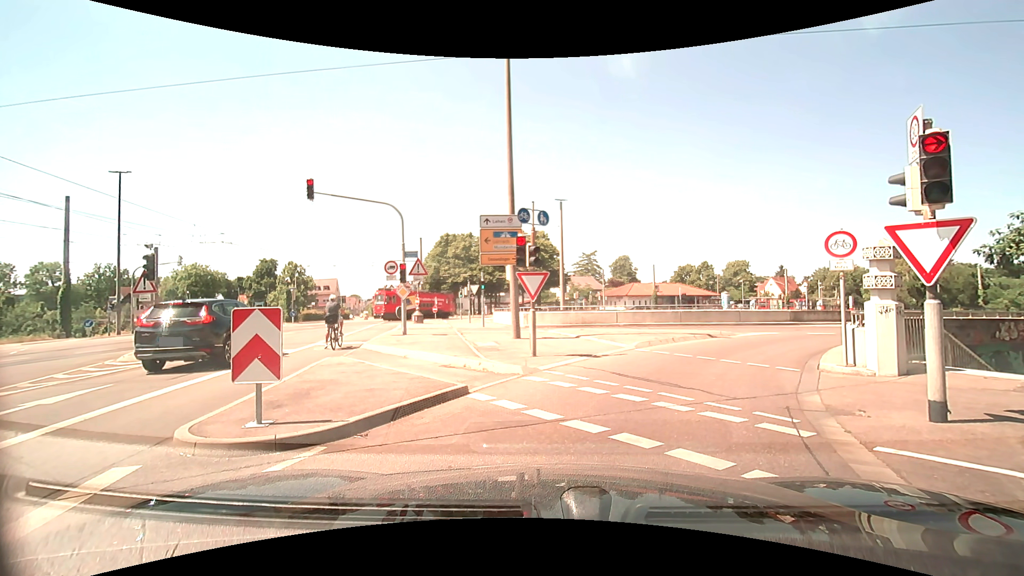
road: tertiary_link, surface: asphalt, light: Day
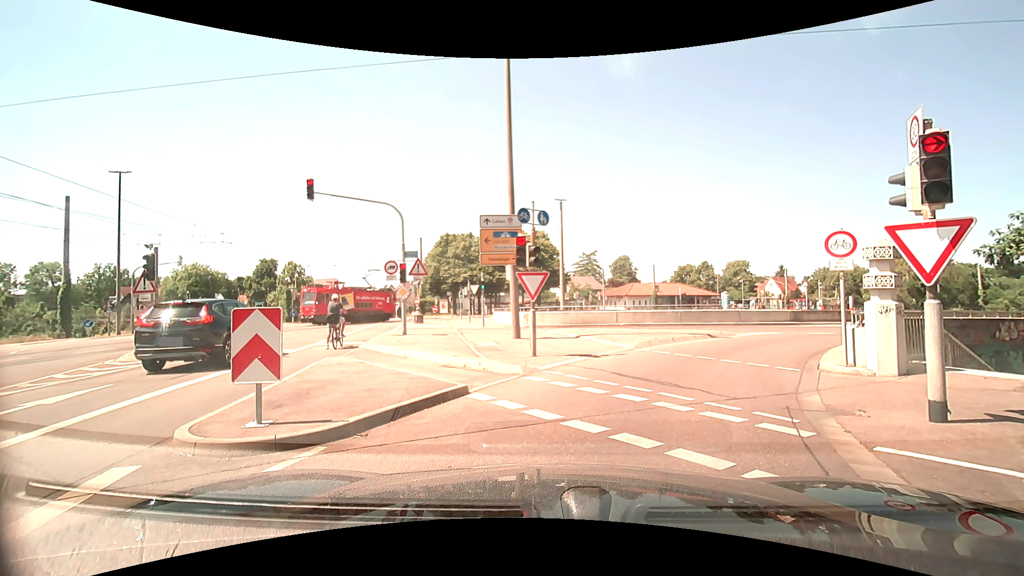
(0.0, 0.0) m; 0°
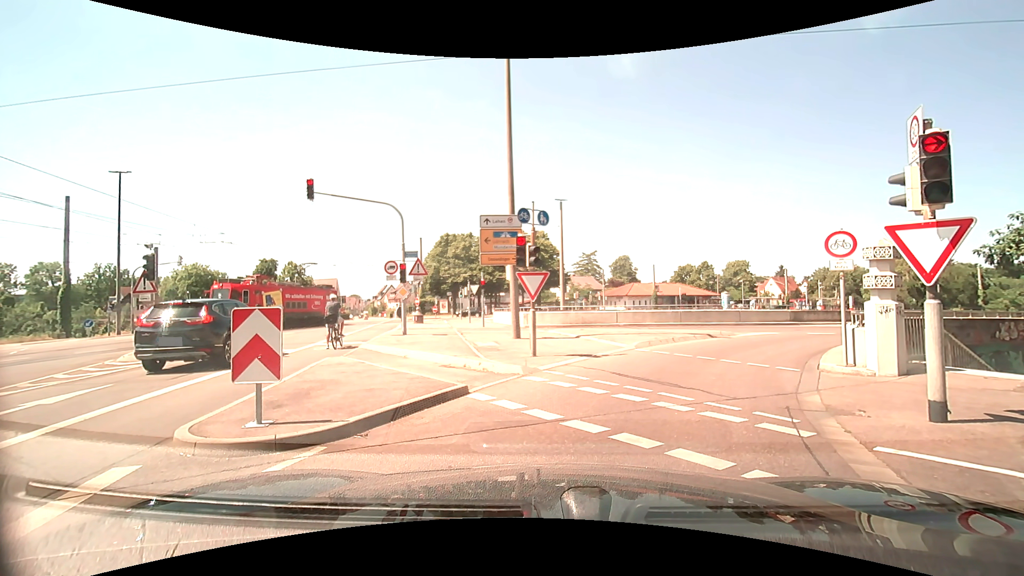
(0.0, 0.0) m; 0°
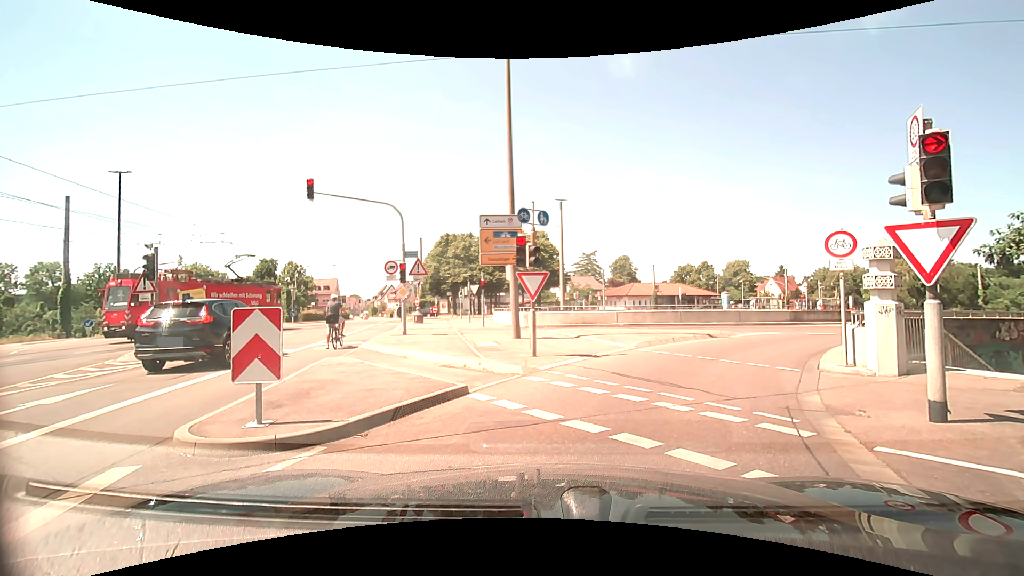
(0.0, 0.0) m; 0°
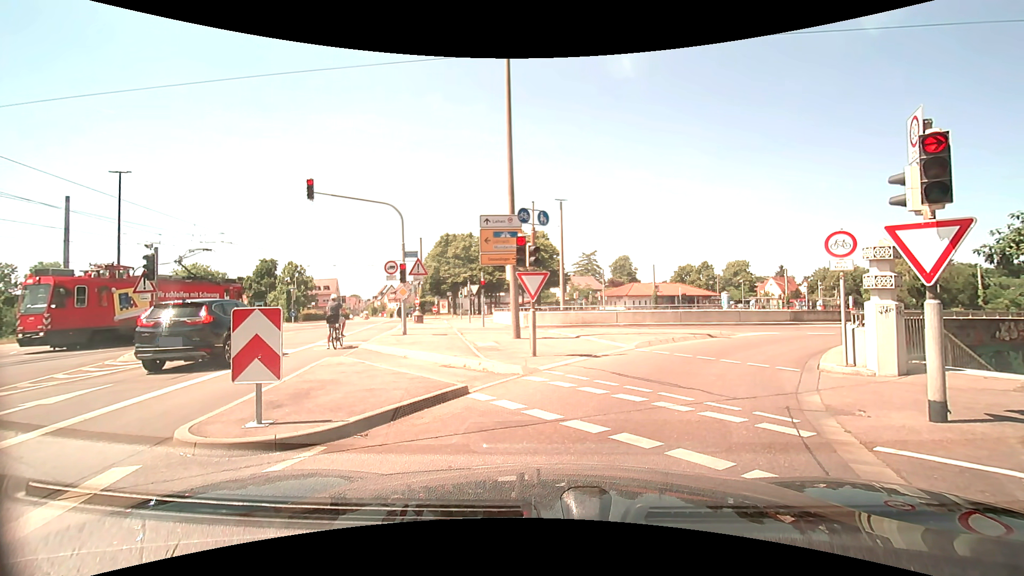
(0.0, 0.0) m; 0°
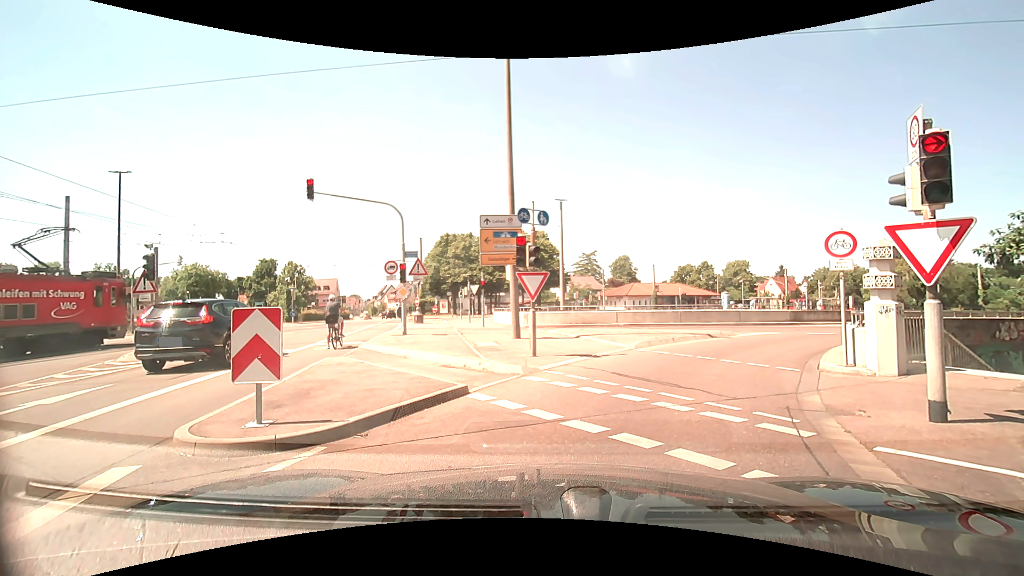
(0.0, 0.0) m; 0°
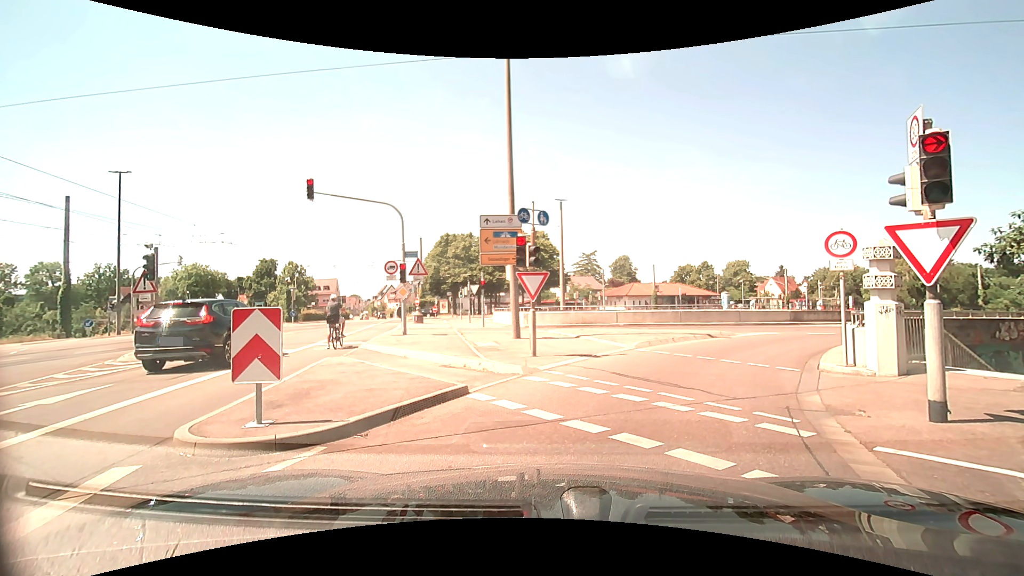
(0.0, 0.0) m; 0°
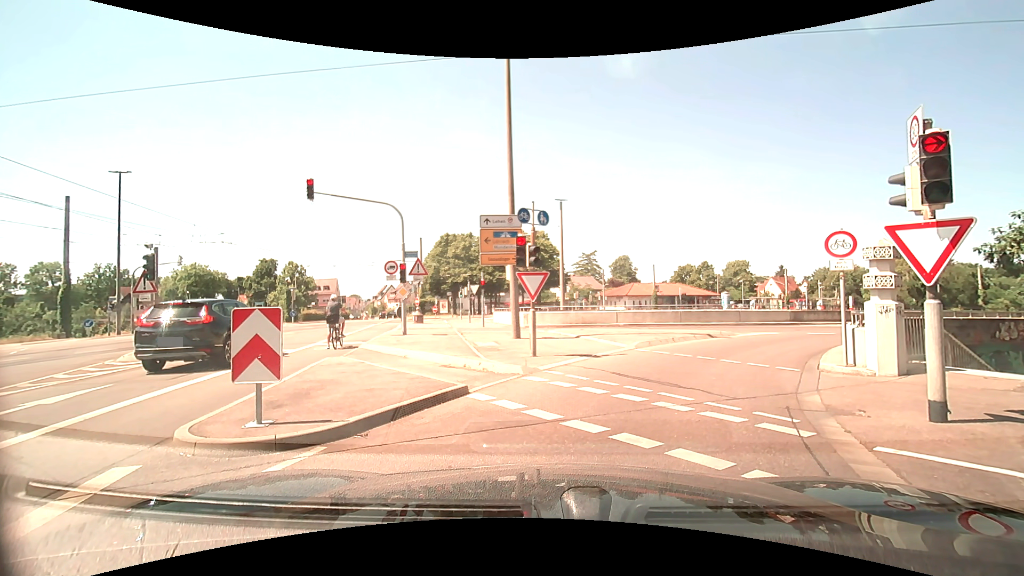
(0.0, 0.0) m; 0°
(+2, +10) (+7, +18) (+14, +25) (+23, +30) (+32, +34) (+41, +38) (+50, +42) (+59, +46) (+68, +50) (+78, +54) m
